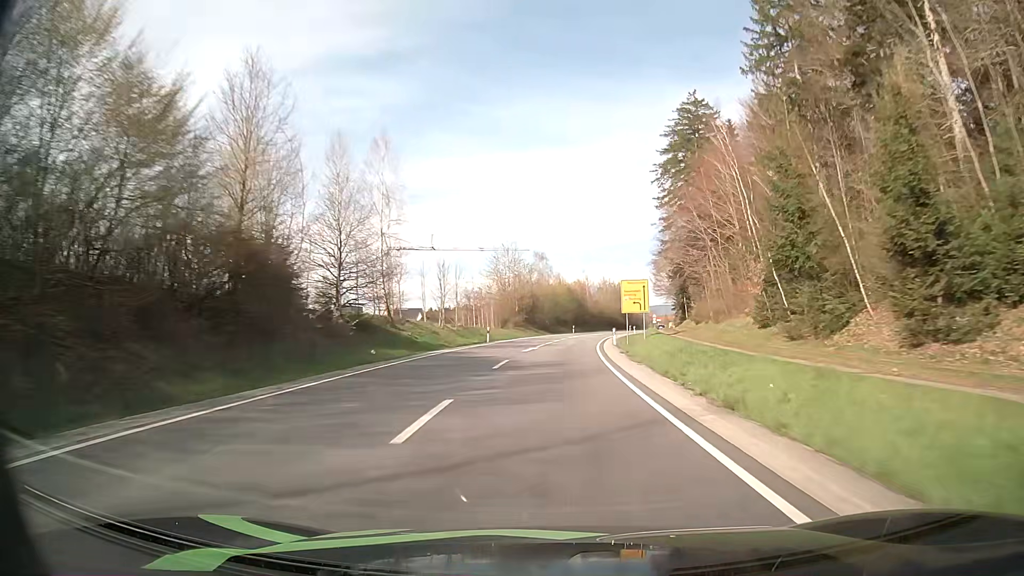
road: secondary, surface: asphalt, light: Day
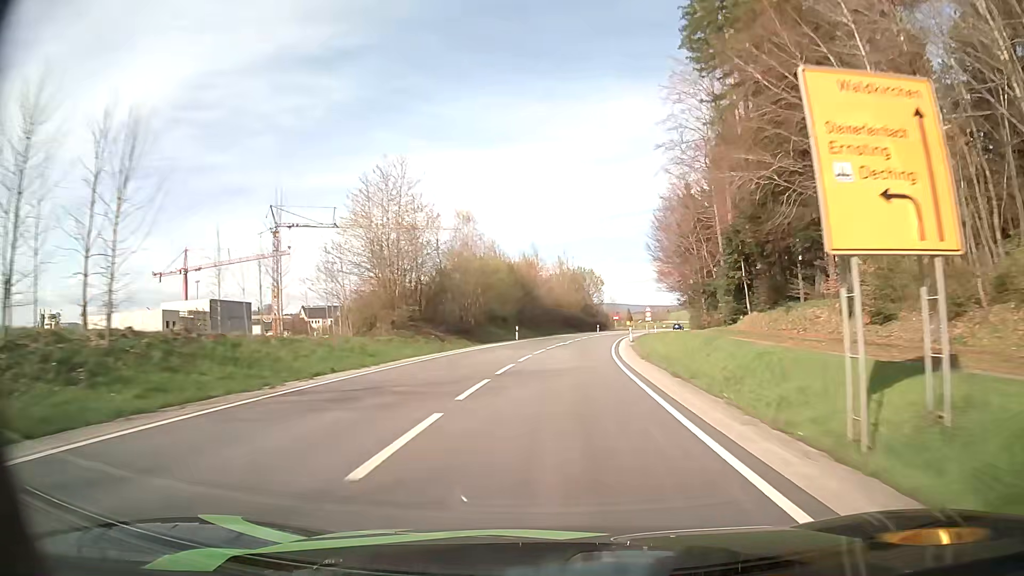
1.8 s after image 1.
(+1.6, +44.3) m; +5°
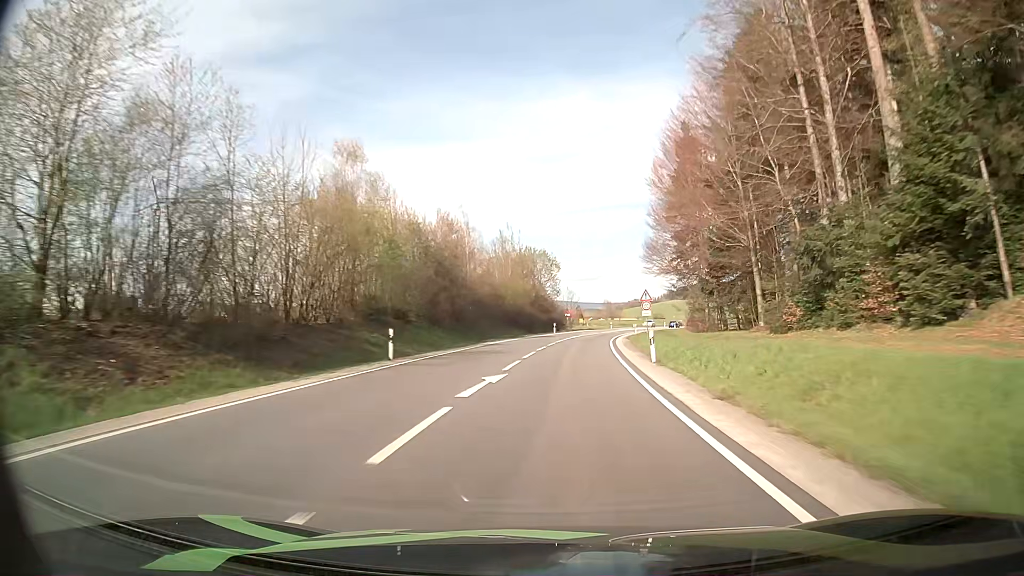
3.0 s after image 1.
(+1.1, +29.3) m; +4°
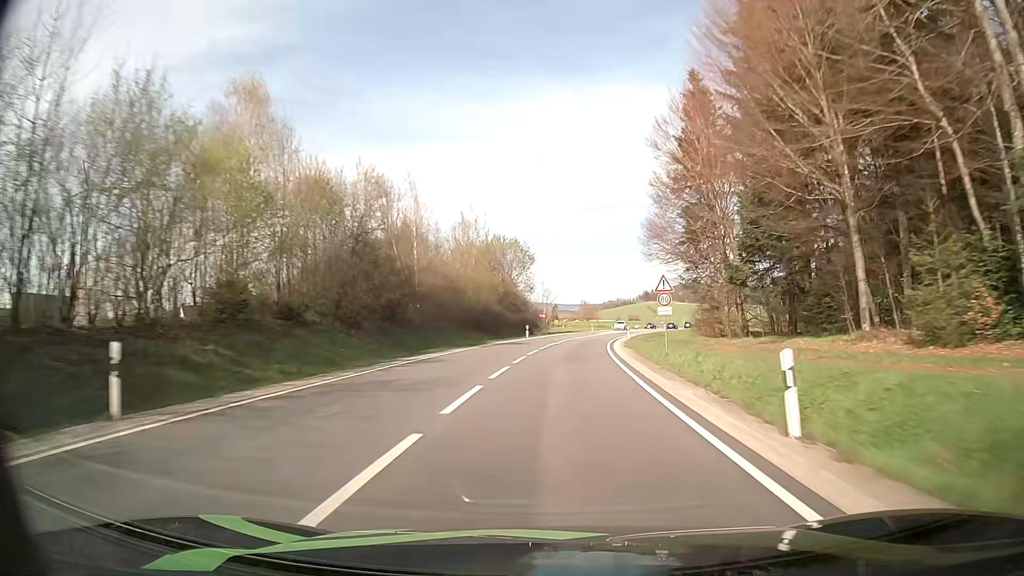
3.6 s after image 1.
(+0.3, +14.5) m; +2°
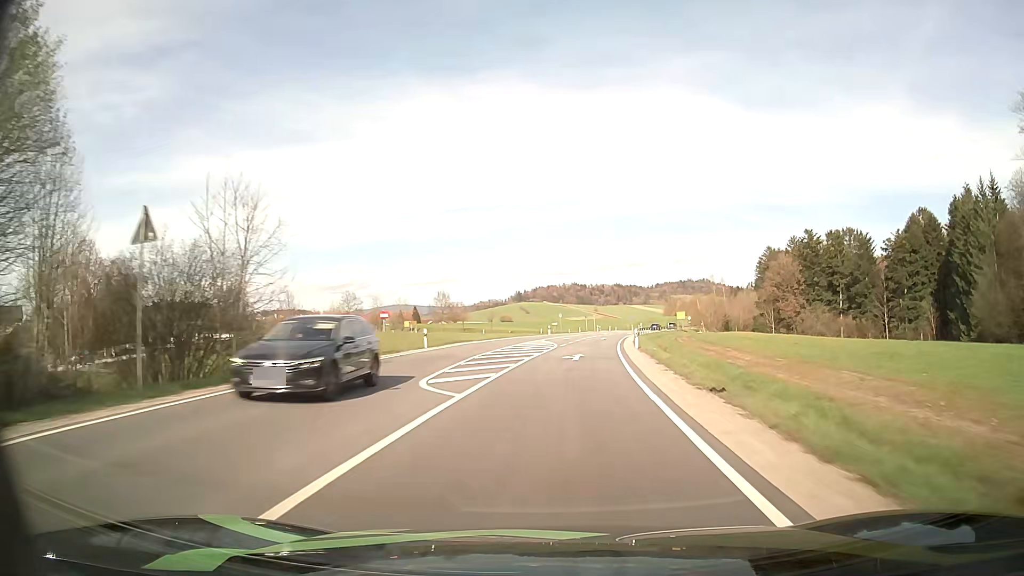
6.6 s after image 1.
(+6.9, +70.6) m; +11°
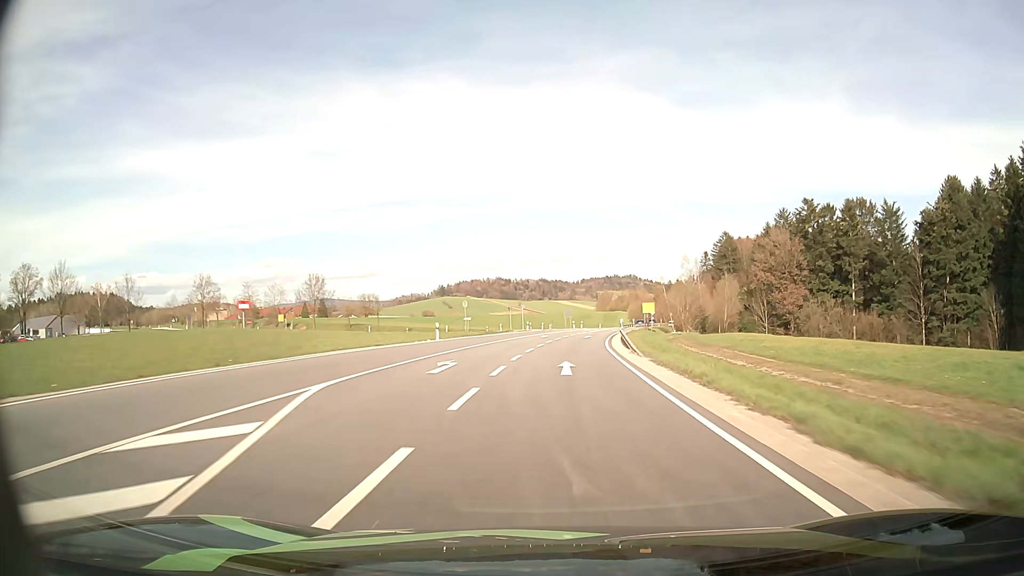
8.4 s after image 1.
(+2.5, +42.7) m; +7°
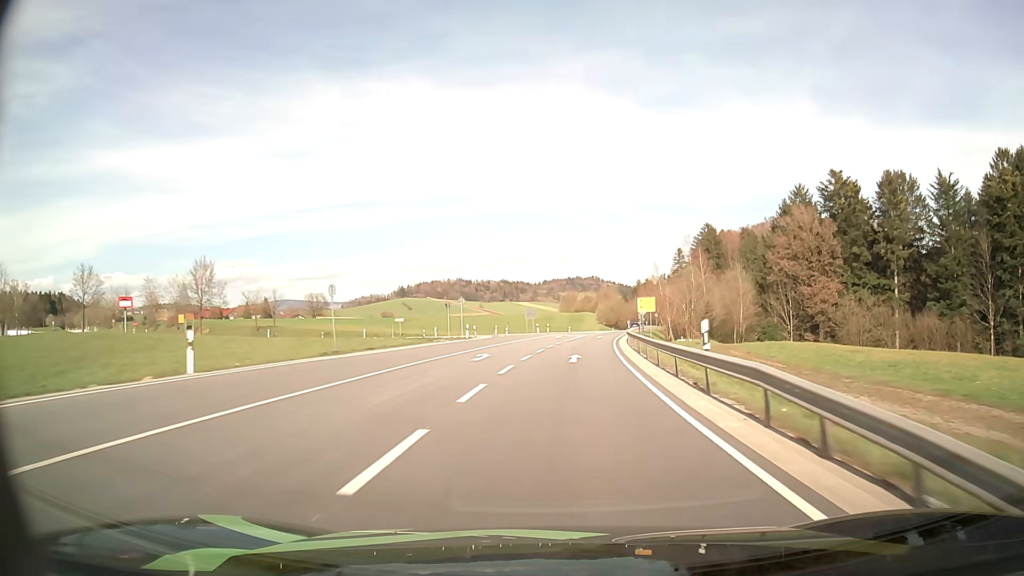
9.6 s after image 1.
(+0.8, +28.6) m; +3°
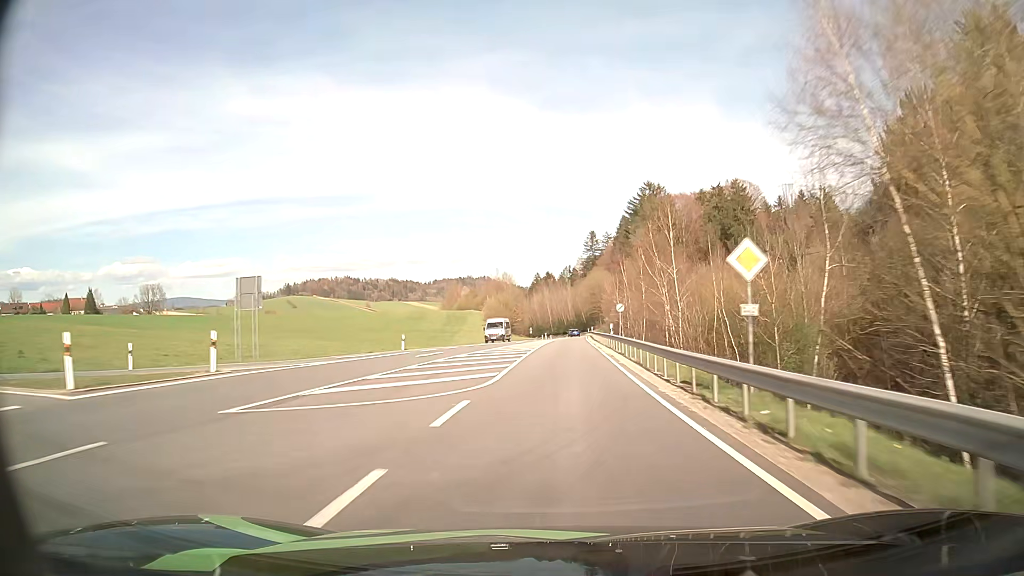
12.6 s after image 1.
(+6.4, +73.4) m; +9°
(0, +10) (0, +20) (+1, +30) (+1, +40) (+1, +50) (+2, +60) (+2, +70) (+3, +80) (+4, +90) (+4, +100) m
